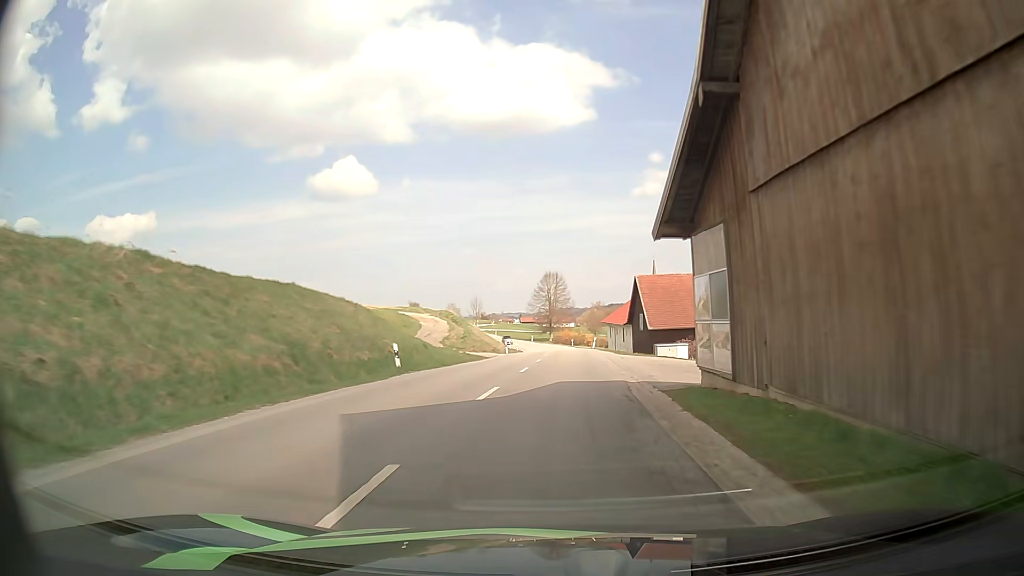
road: secondary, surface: asphalt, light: Day
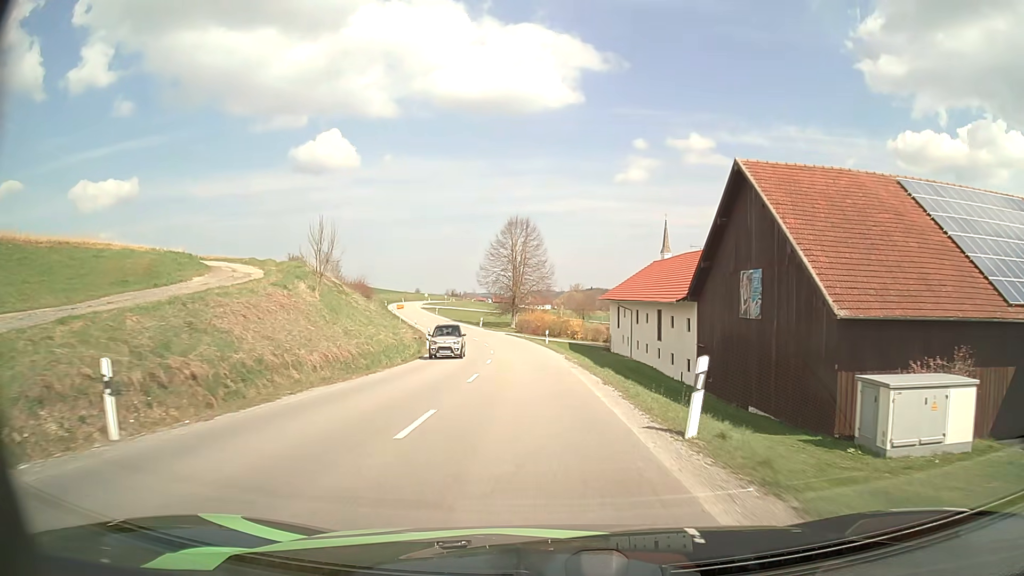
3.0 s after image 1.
(+1.8, +49.5) m; +2°
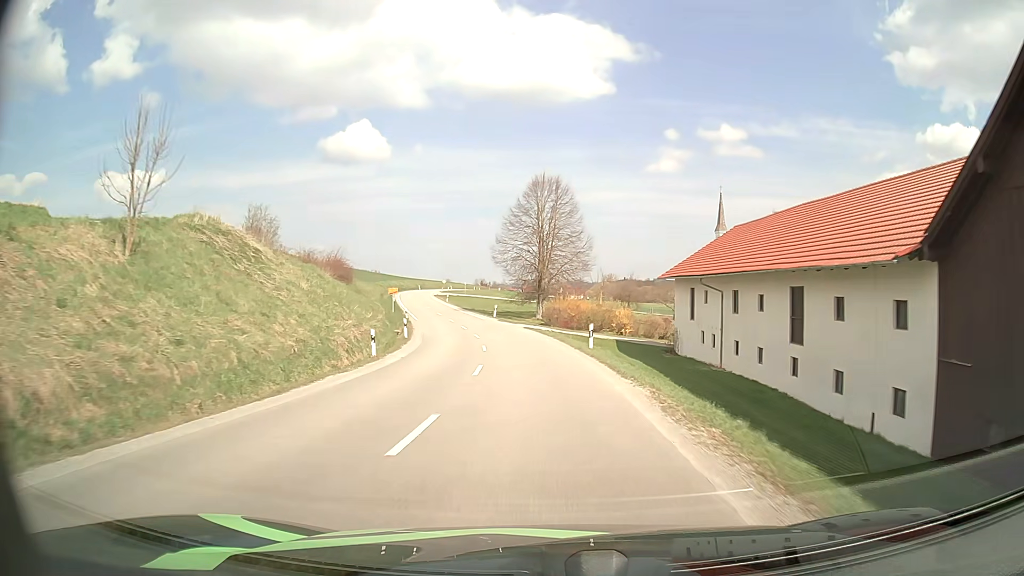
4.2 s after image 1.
(-0.4, +19.5) m; -3°
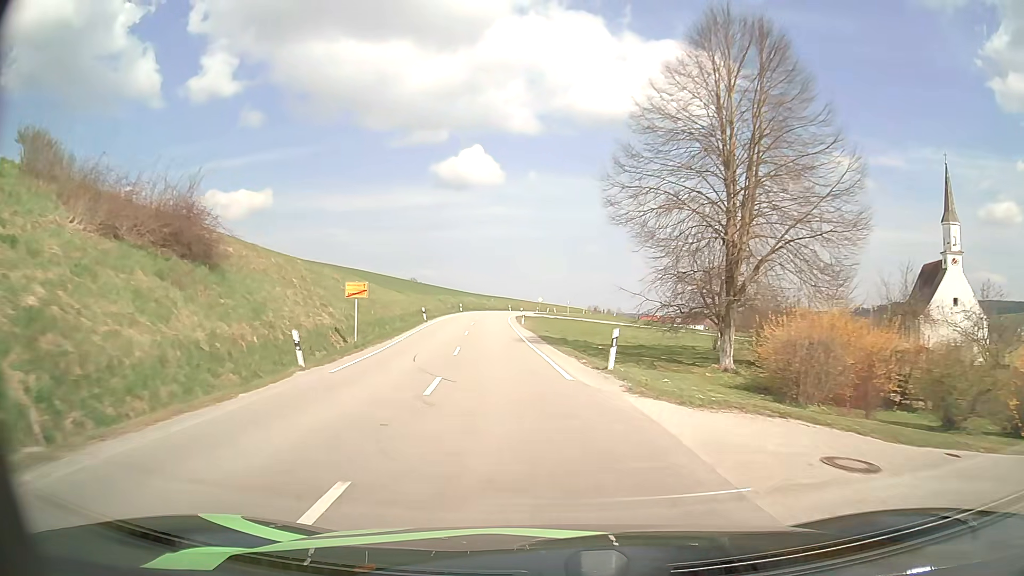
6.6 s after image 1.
(-3.0, +40.3) m; -9°
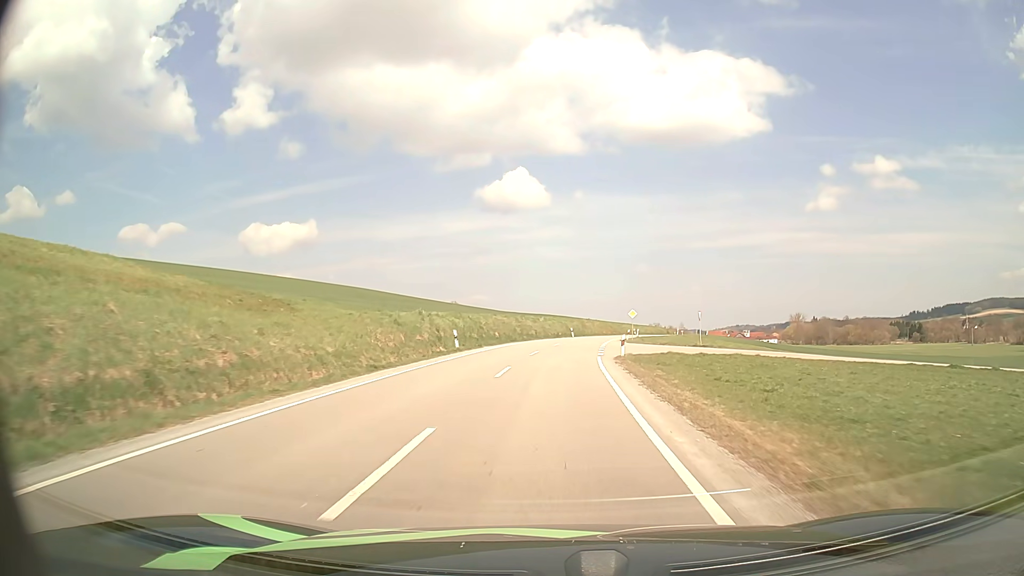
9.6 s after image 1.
(-4.3, +52.7) m; -5°
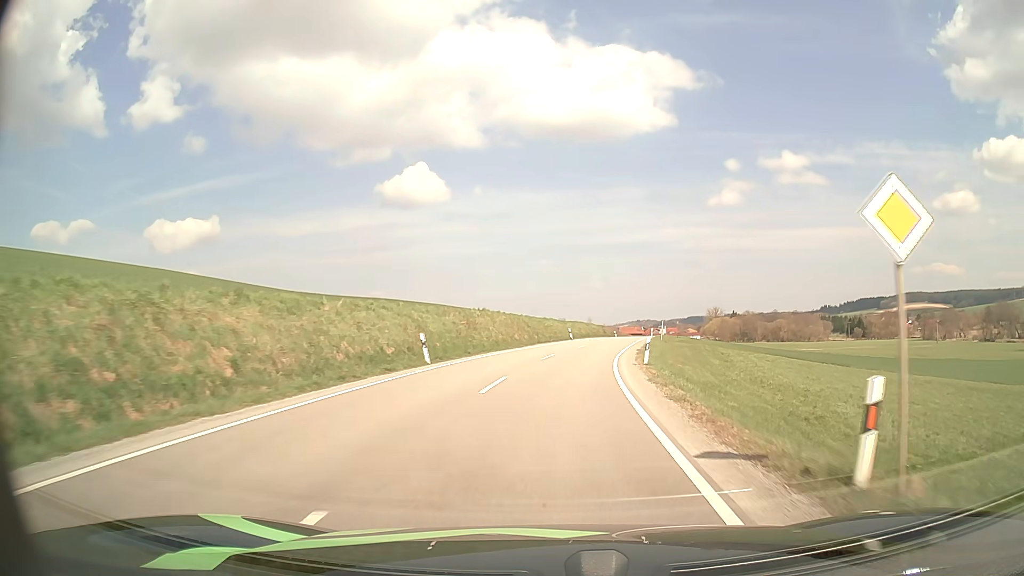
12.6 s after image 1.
(+3.1, +51.9) m; +8°
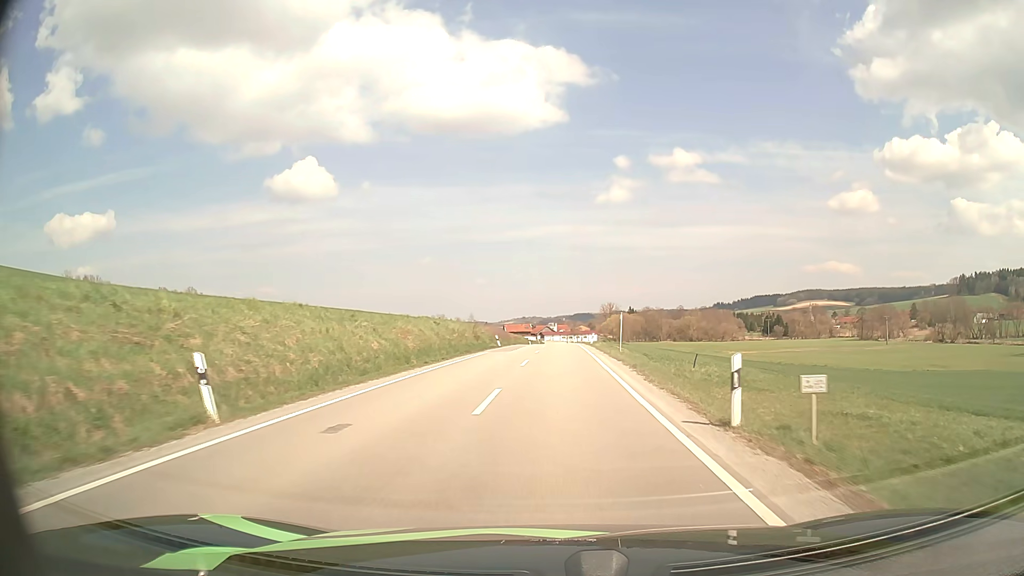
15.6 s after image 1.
(+5.3, +50.7) m; +10°
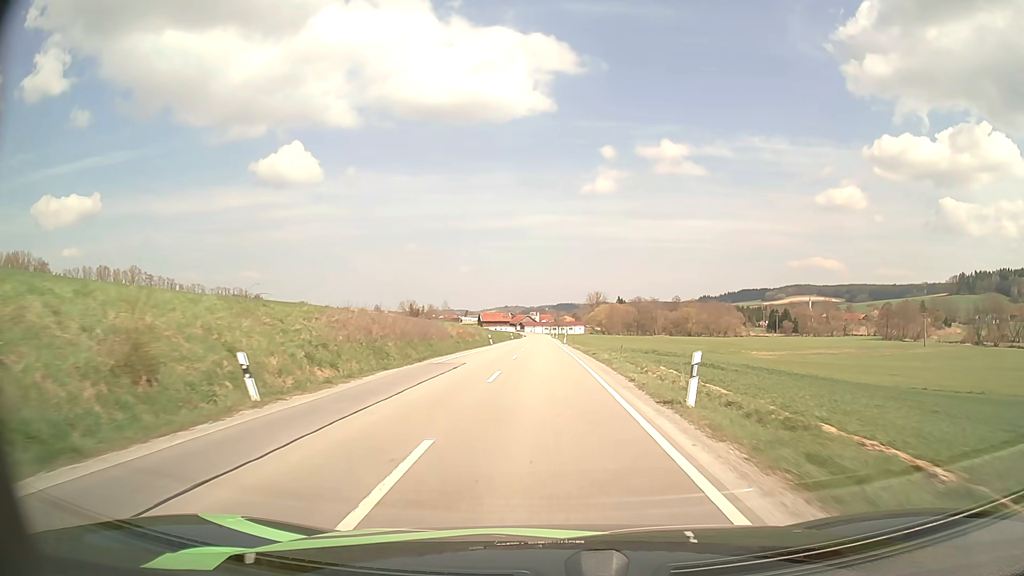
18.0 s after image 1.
(+0.9, +42.6) m; +2°
(0, +10) (0, +20) (0, +30) (0, +40) (0, +50) (0, +60) (-1, +70) (-1, +80) (-1, +90) (-1, +100) m
